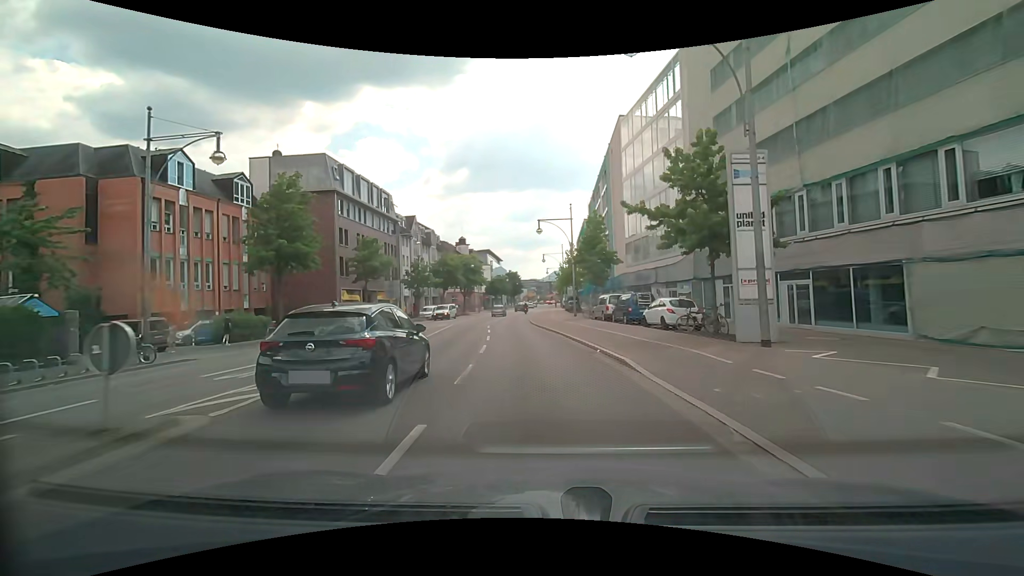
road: primary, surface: asphalt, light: Day
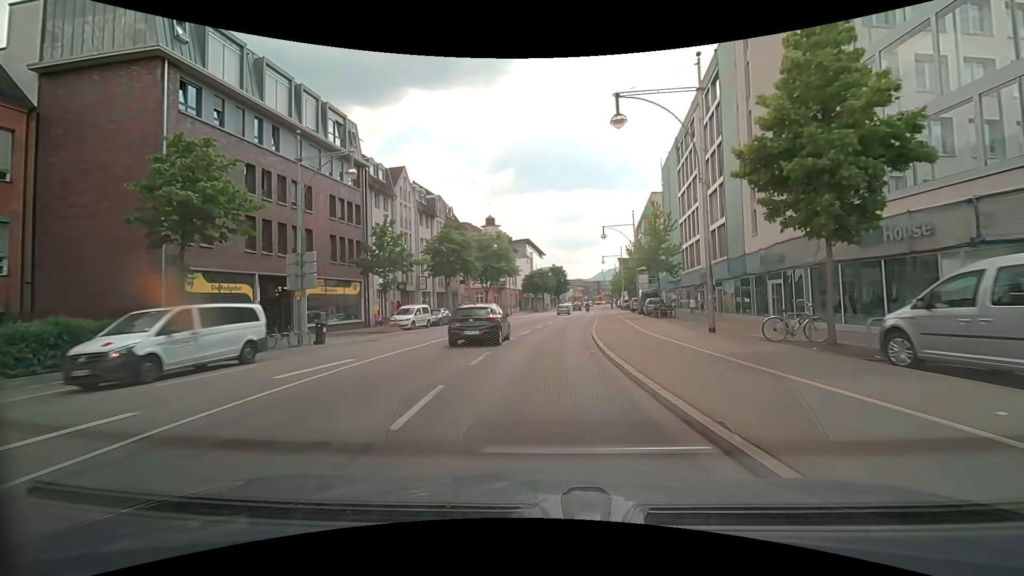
(-1.2, +27.5) m; -5°
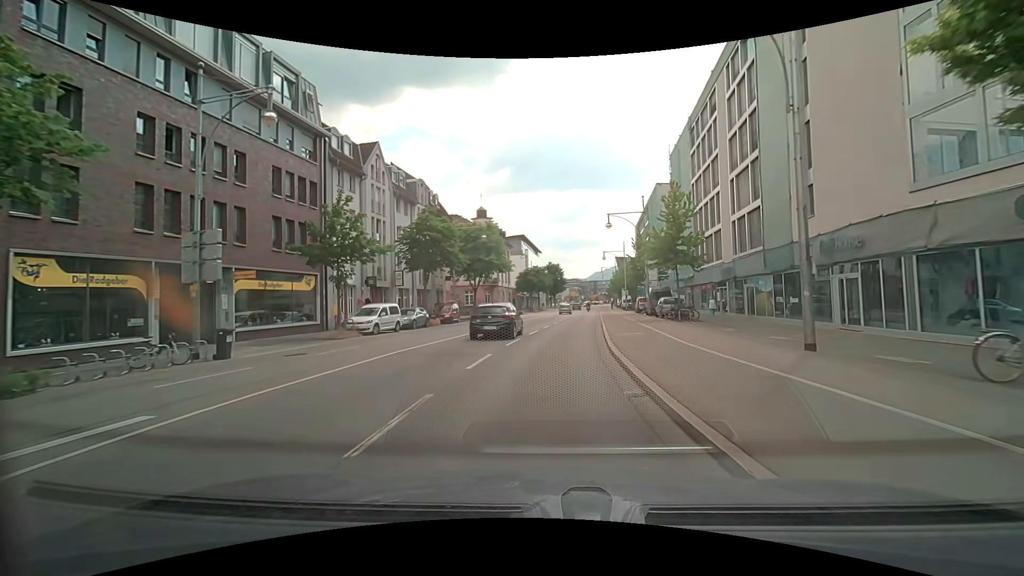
(0.0, +7.0) m; +1°
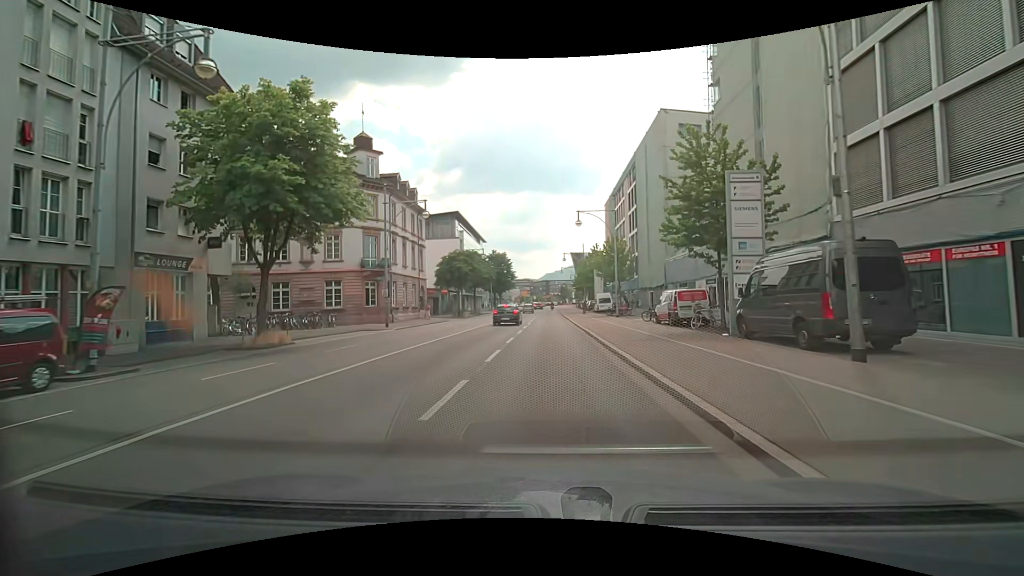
(+1.8, +34.5) m; +6°
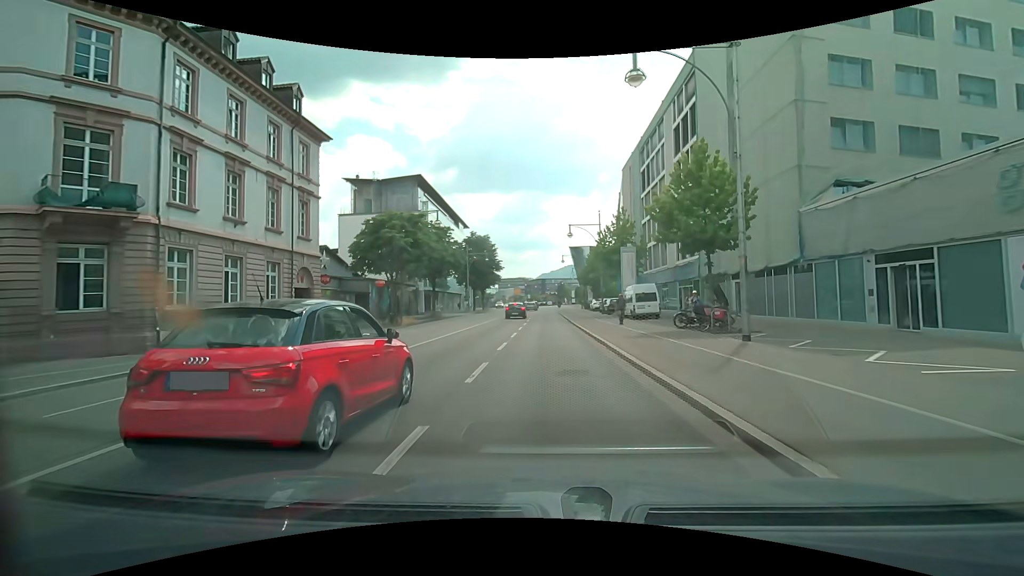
(+0.1, +27.3) m; 0°
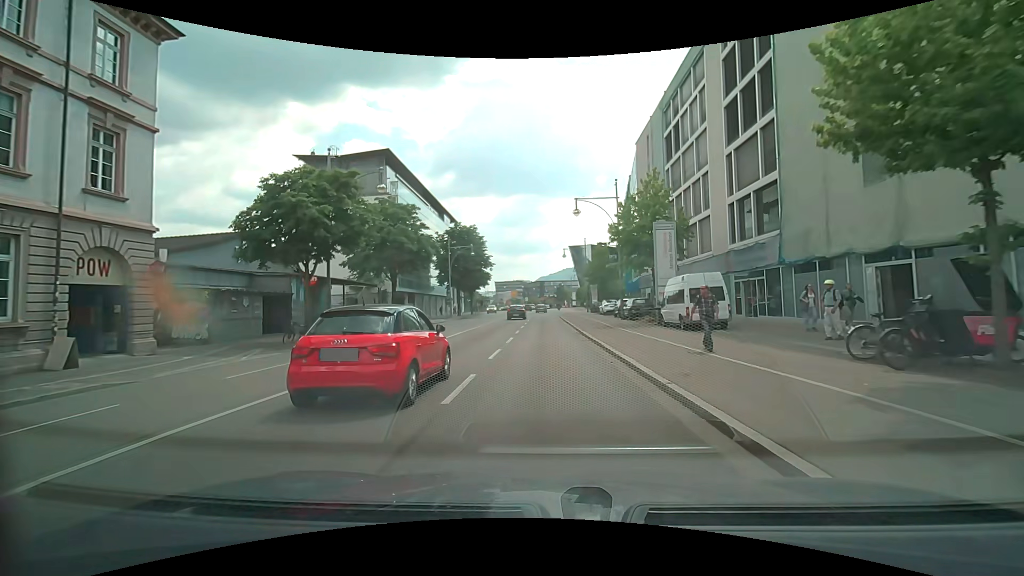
(0.0, +13.6) m; +1°
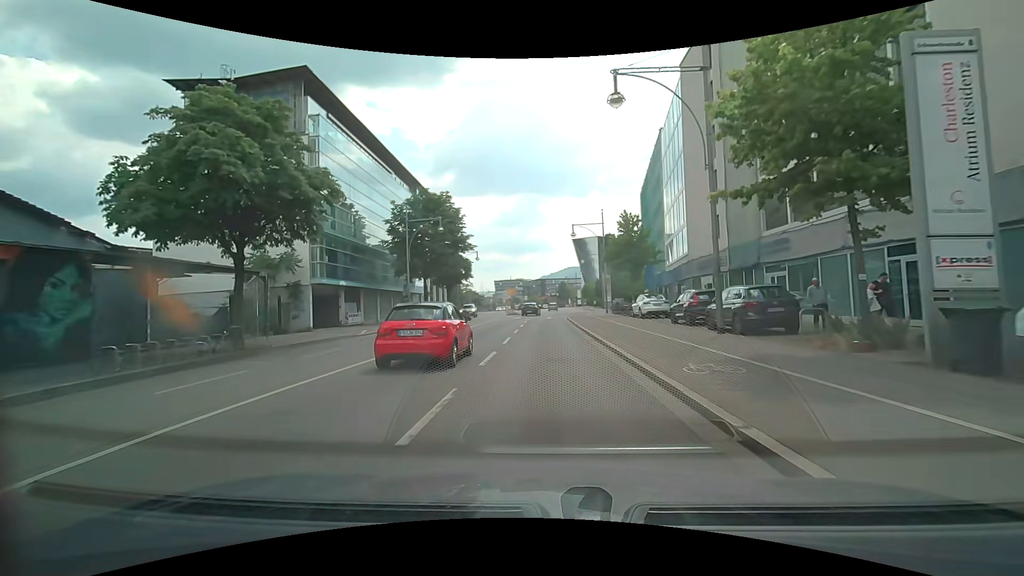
(-0.2, +20.2) m; -1°
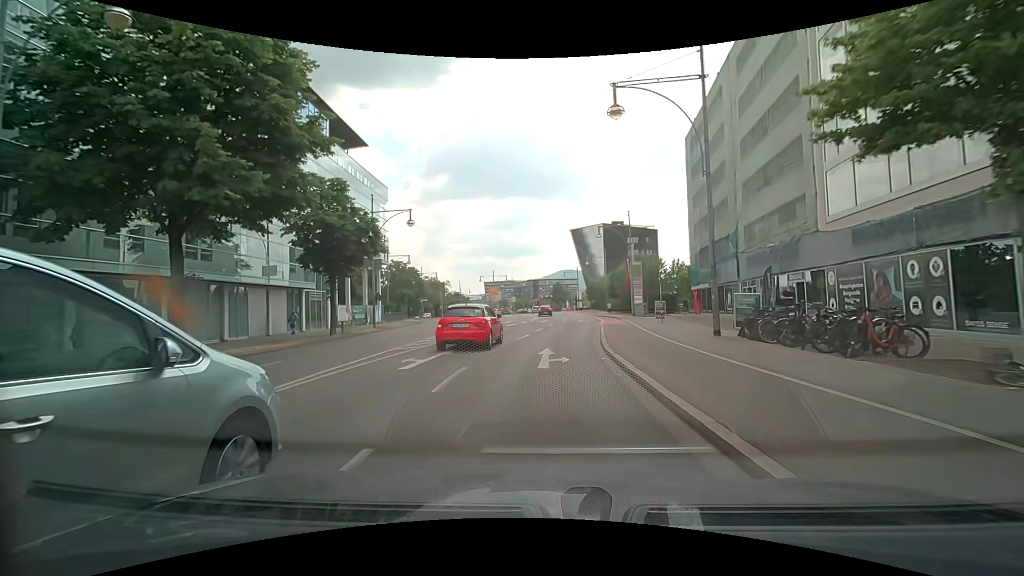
(+0.5, +33.3) m; +2°
